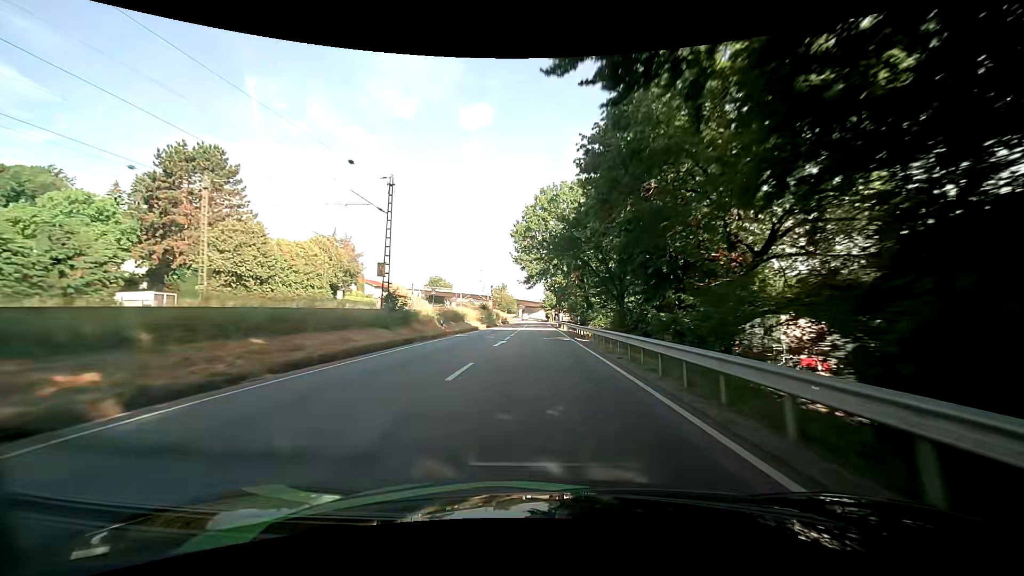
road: primary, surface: asphalt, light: Day
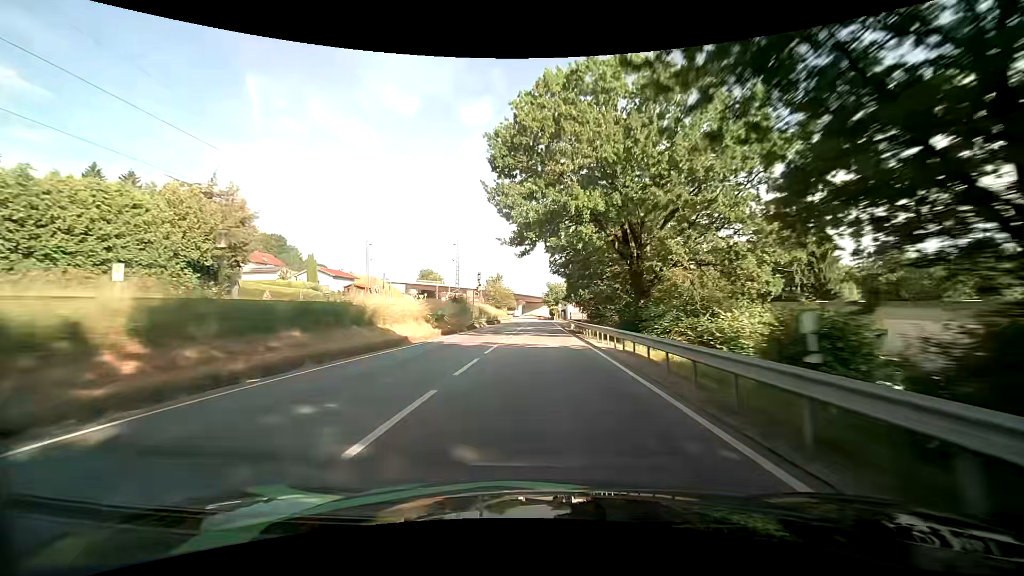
(+0.1, +30.2) m; 0°
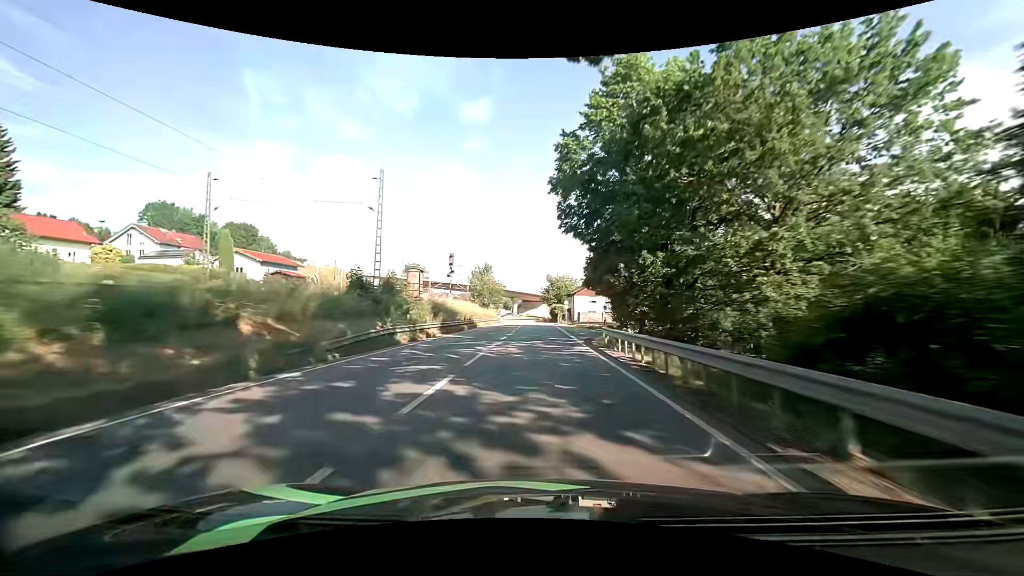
(0.0, +28.6) m; 0°
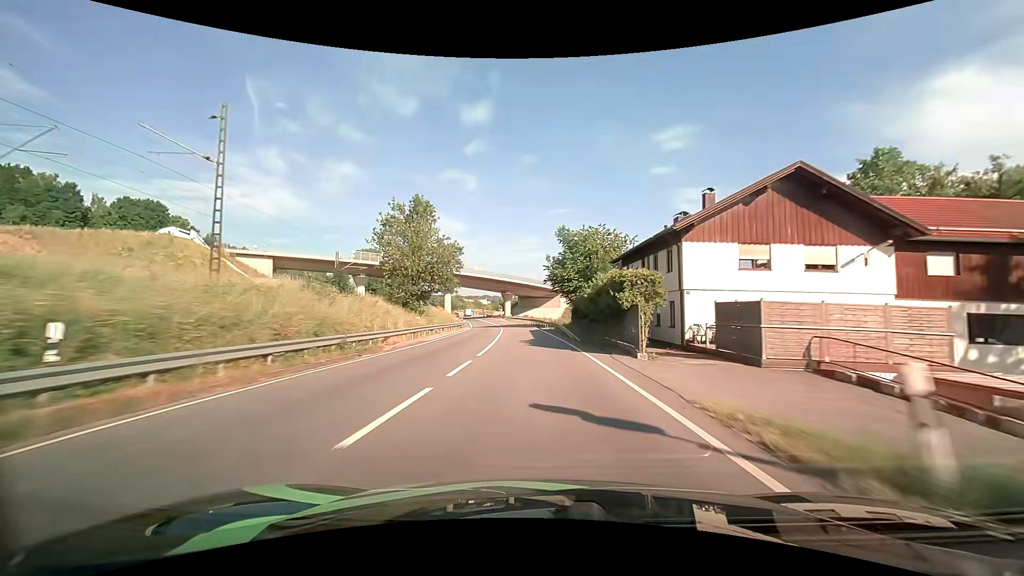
(+0.5, +68.2) m; 0°
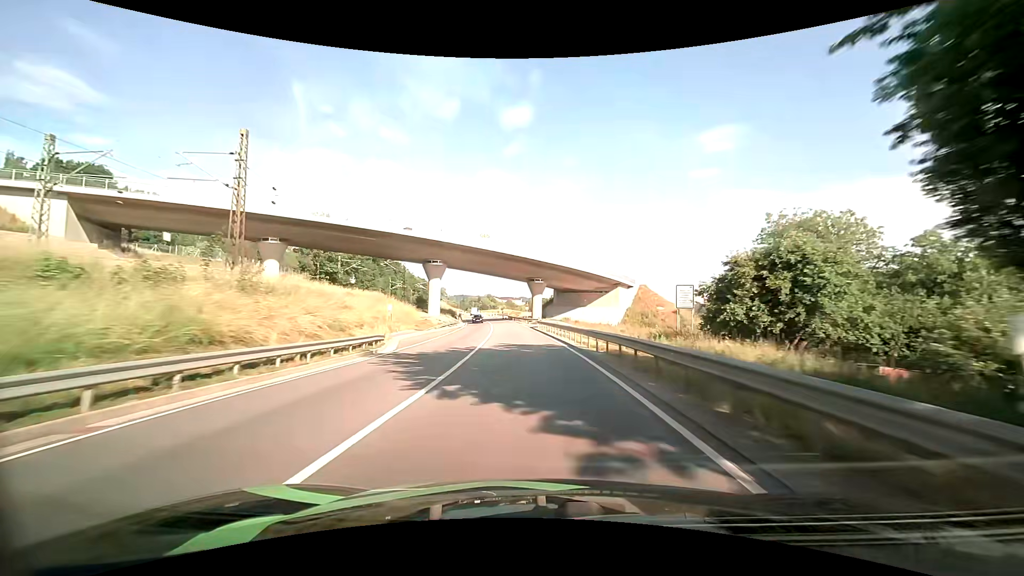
(-1.6, +51.8) m; -4°
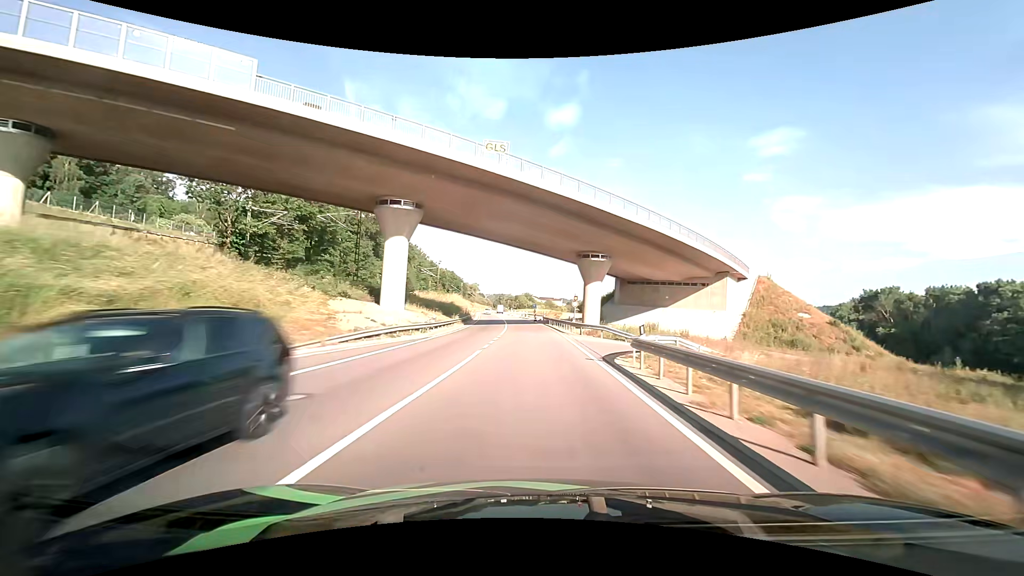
(-1.6, +37.8) m; -5°
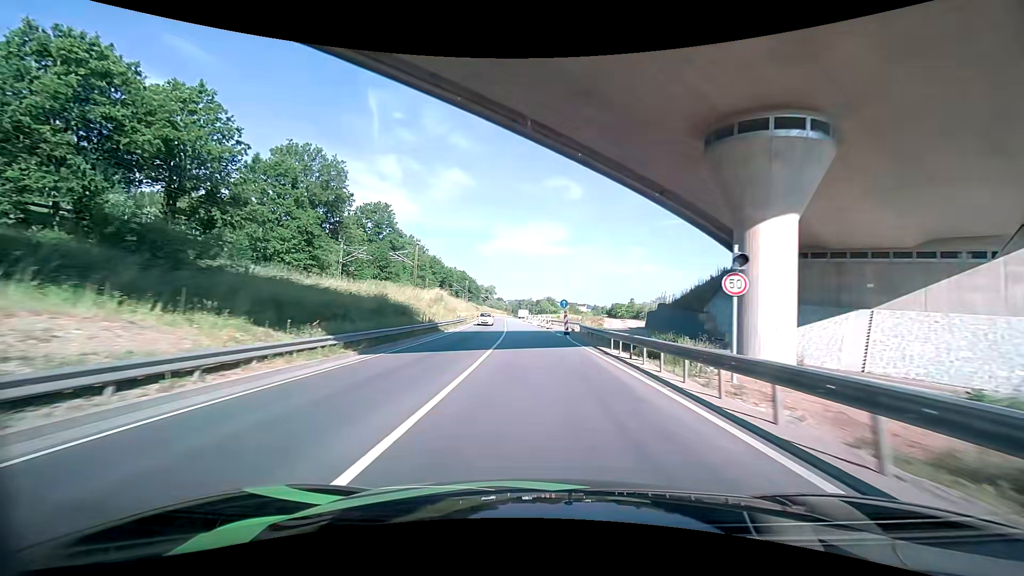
(-0.8, +36.0) m; -2°
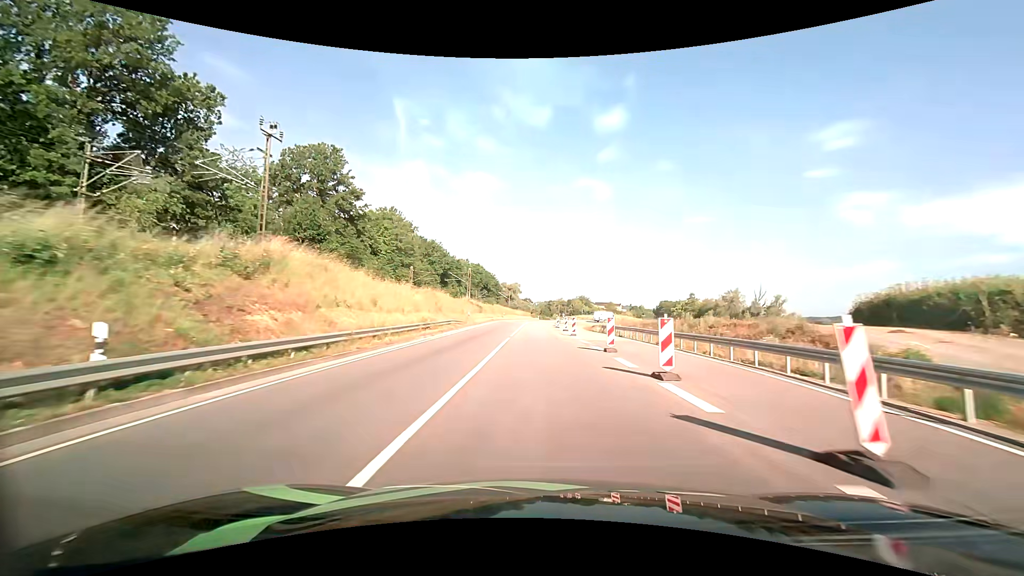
(-1.6, +44.7) m; -4°
(0, +10) (0, +20) (0, +30) (0, +40) (0, +50) (-1, +60) (-1, +70) (0, +80) (+1, +90) (+2, +100) m
